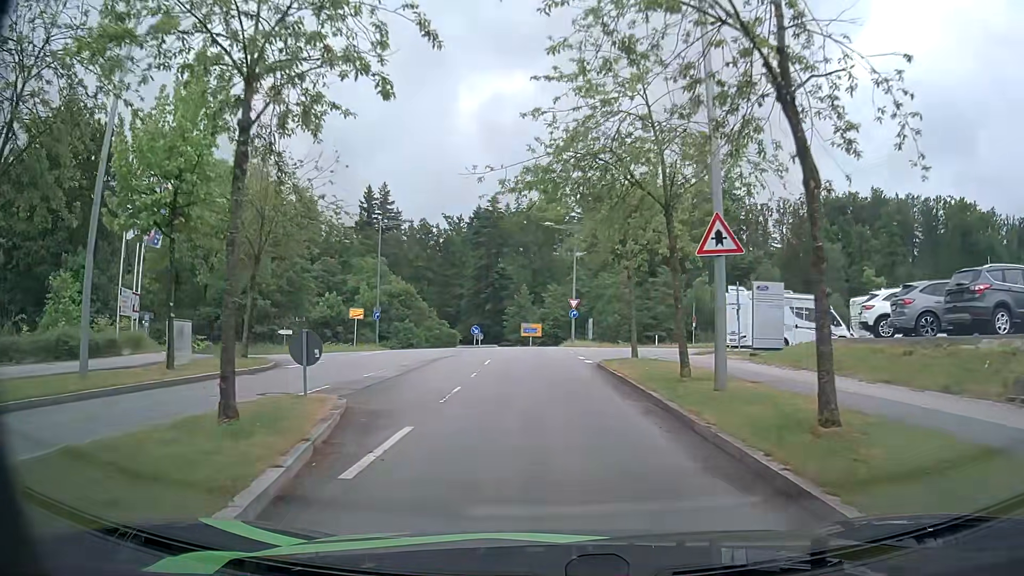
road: residential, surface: asphalt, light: Day
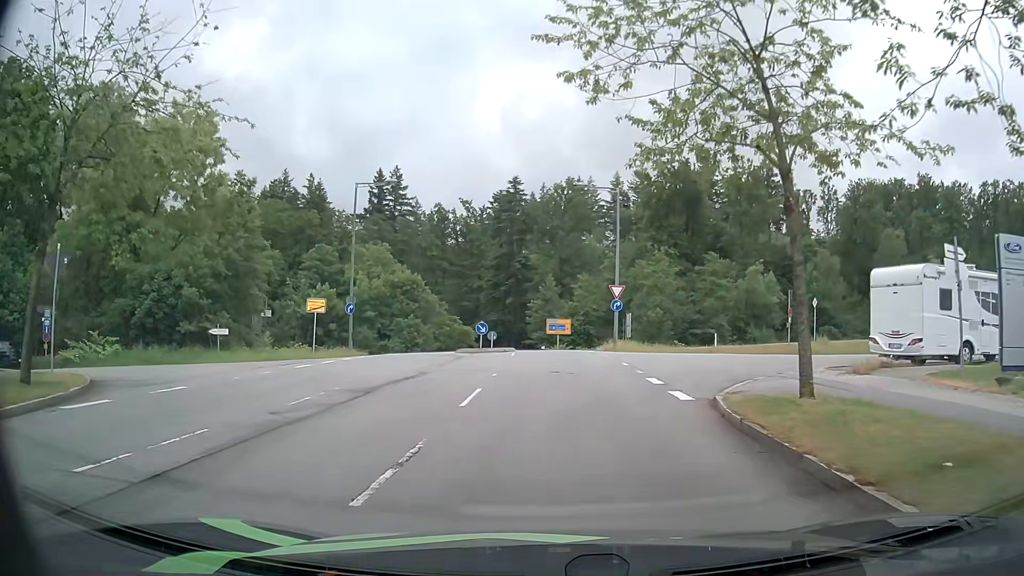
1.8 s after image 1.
(-0.3, +12.8) m; -3°
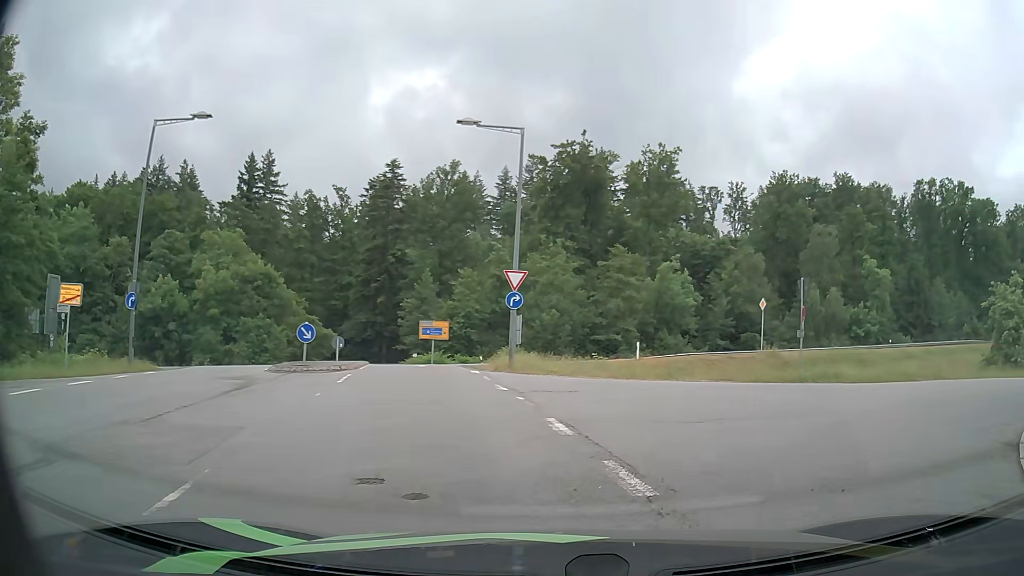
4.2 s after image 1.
(+0.4, +12.0) m; +11°
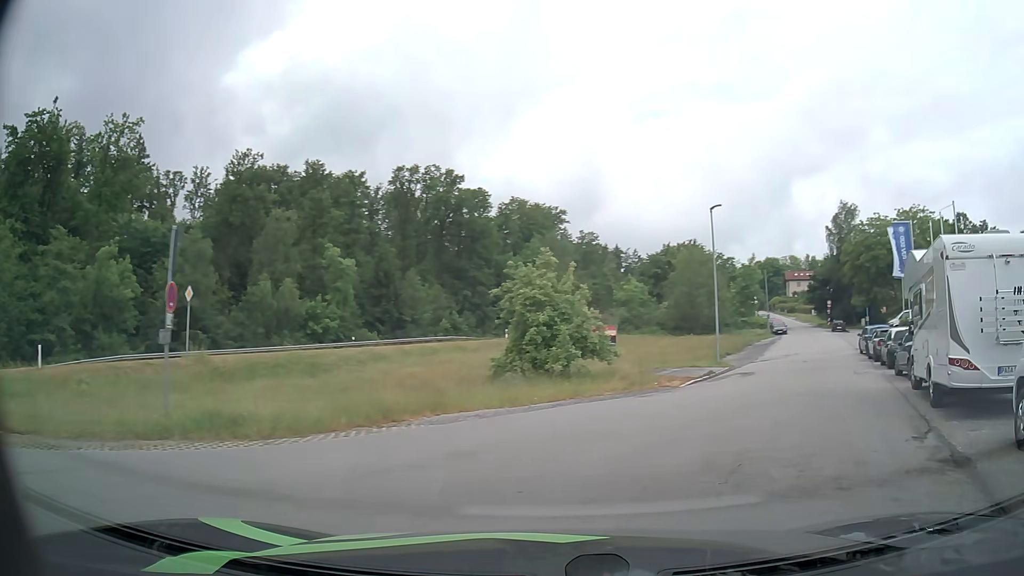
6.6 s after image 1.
(+3.5, +9.0) m; +46°
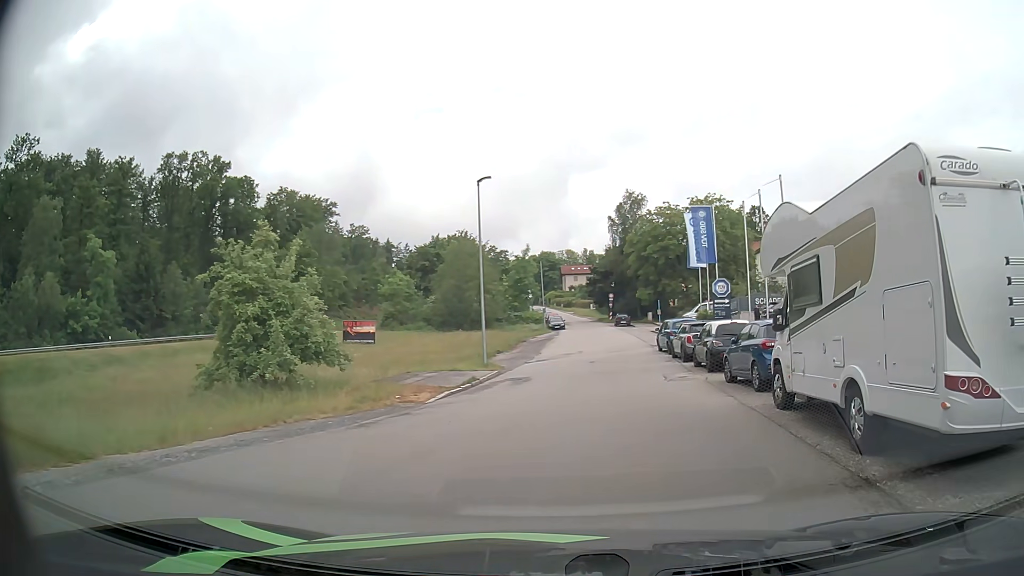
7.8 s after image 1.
(+1.1, +5.6) m; +19°
